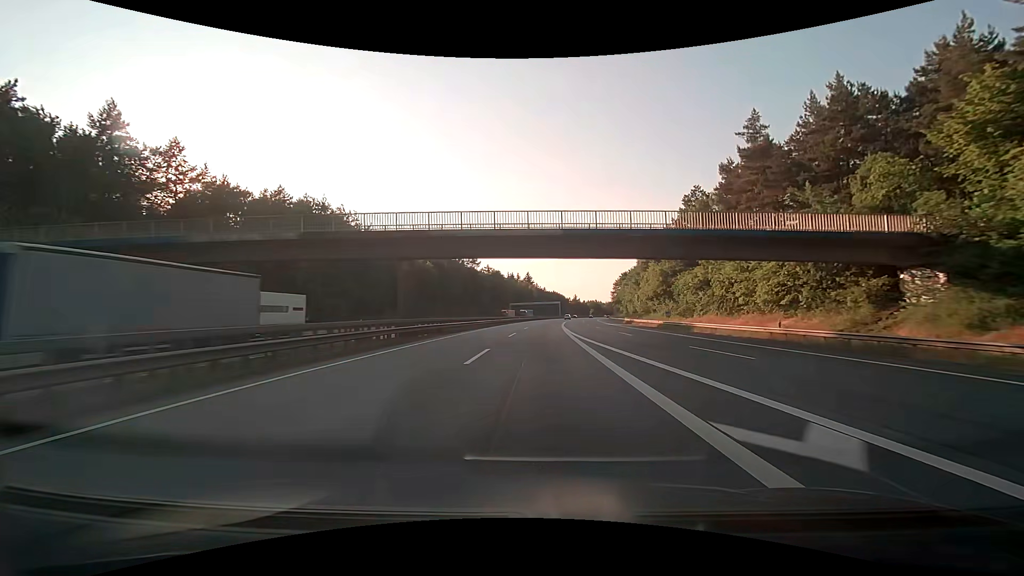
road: motorway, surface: asphalt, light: Day
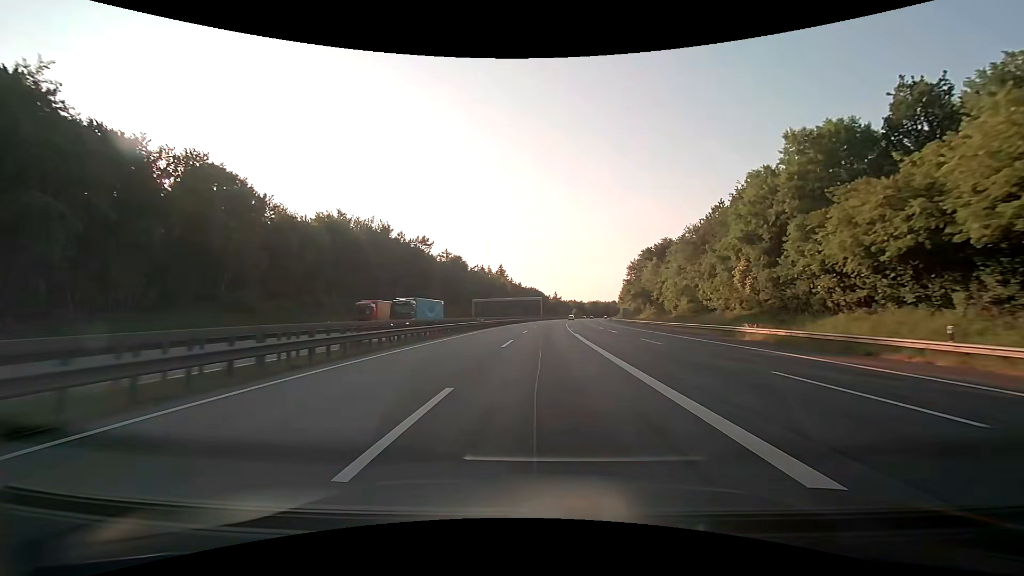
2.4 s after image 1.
(+1.5, +64.2) m; +3°
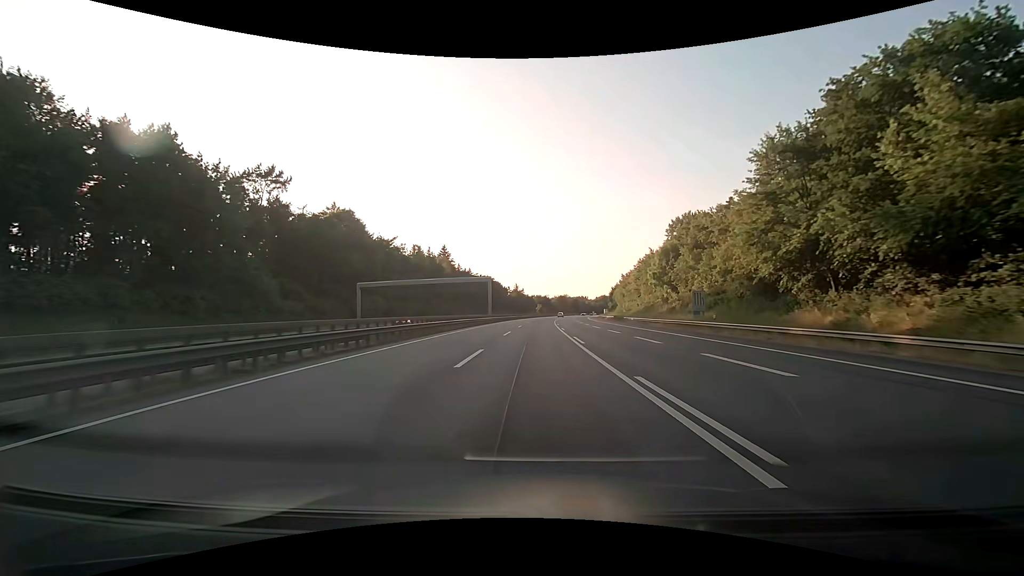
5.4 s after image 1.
(+3.4, +80.1) m; +4°
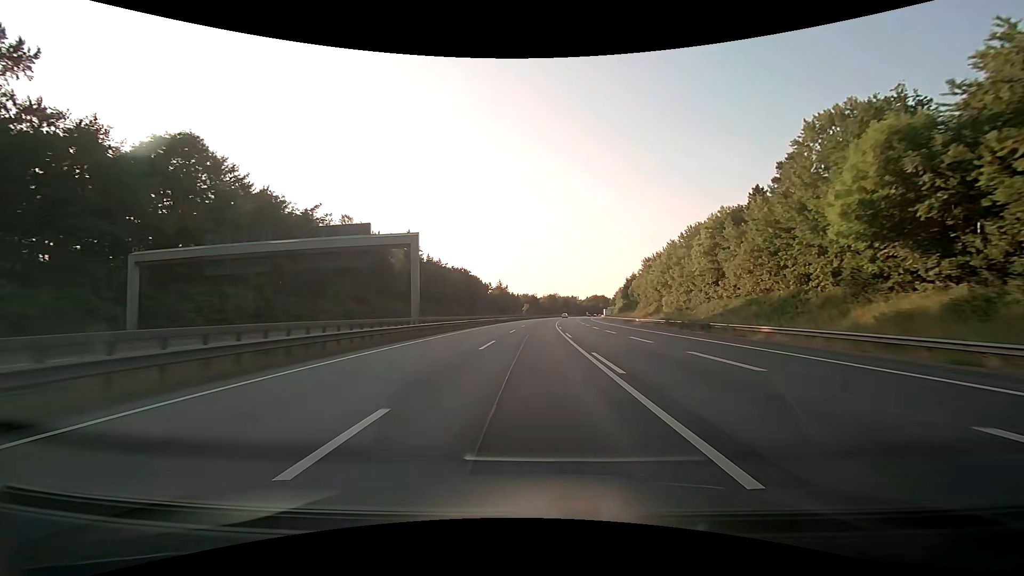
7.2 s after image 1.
(+0.9, +46.9) m; +2°
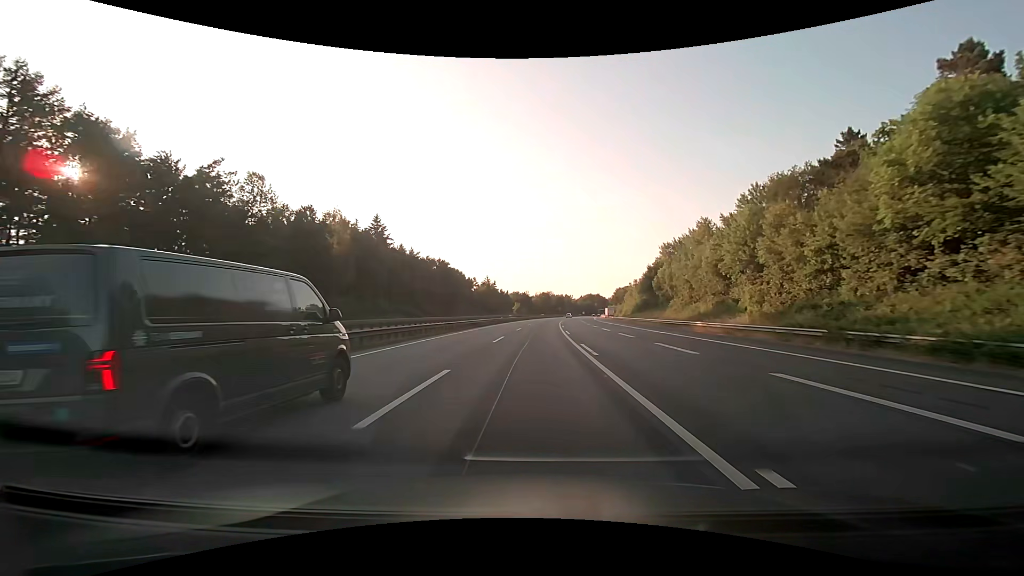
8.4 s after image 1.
(+0.2, +30.8) m; +1°
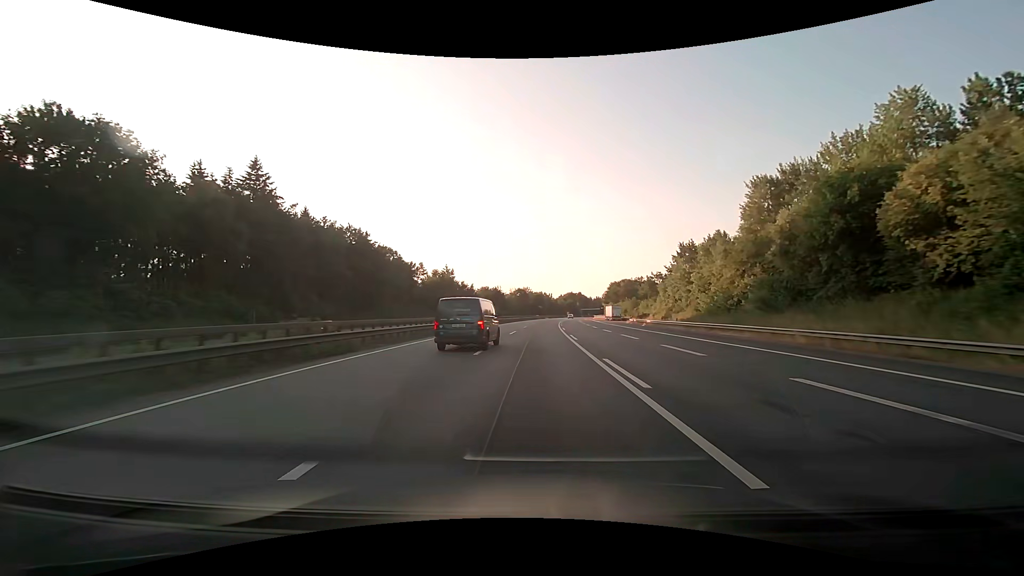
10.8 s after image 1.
(+1.3, +60.9) m; +3°
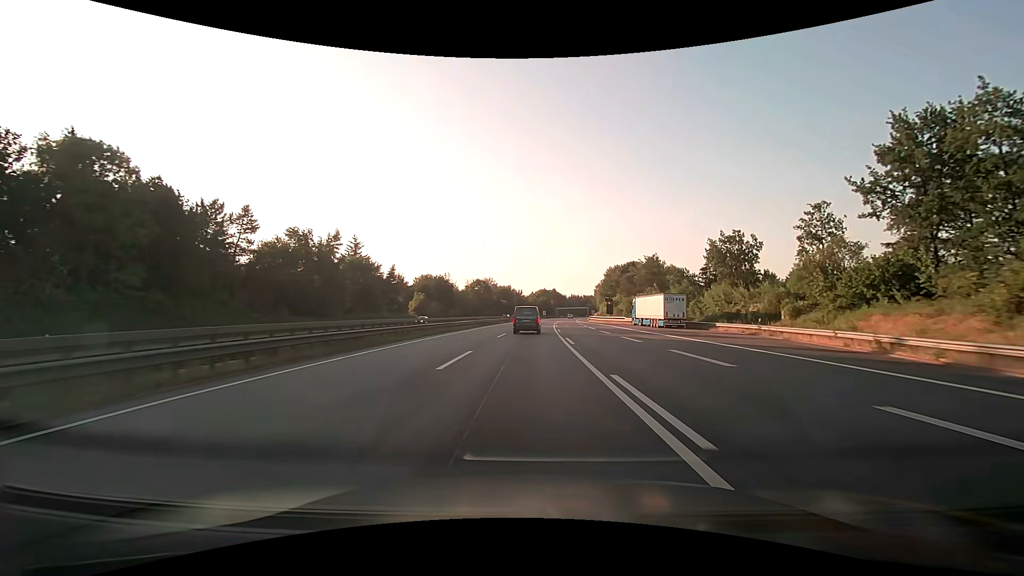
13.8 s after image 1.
(+2.3, +75.8) m; +3°
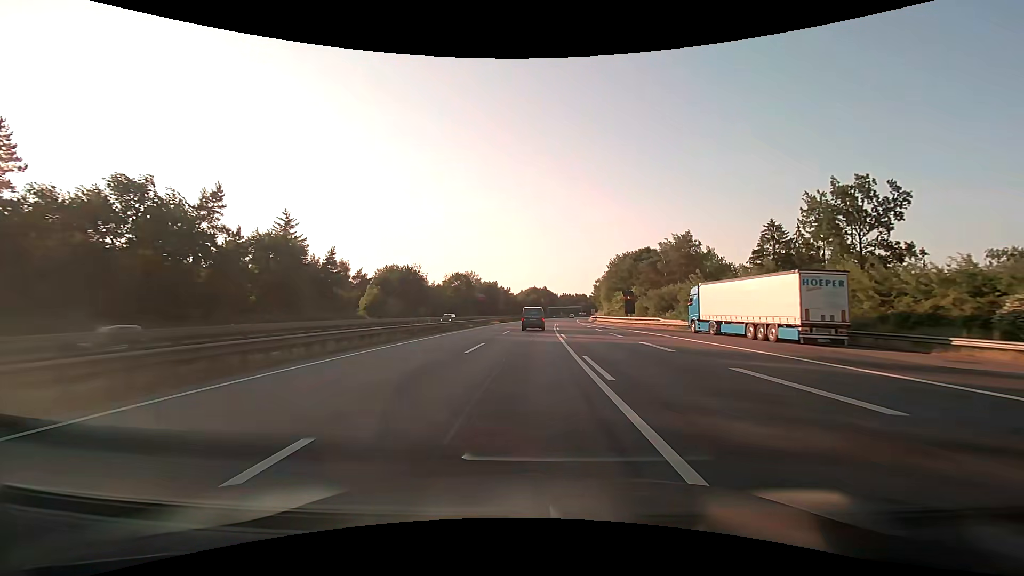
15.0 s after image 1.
(+0.4, +30.7) m; +1°
(0, +10) (0, +20) (0, +30) (+1, +40) (+1, +50) (+1, +60) (+2, +70) (+2, +80) (+3, +90) (+4, +100) m
